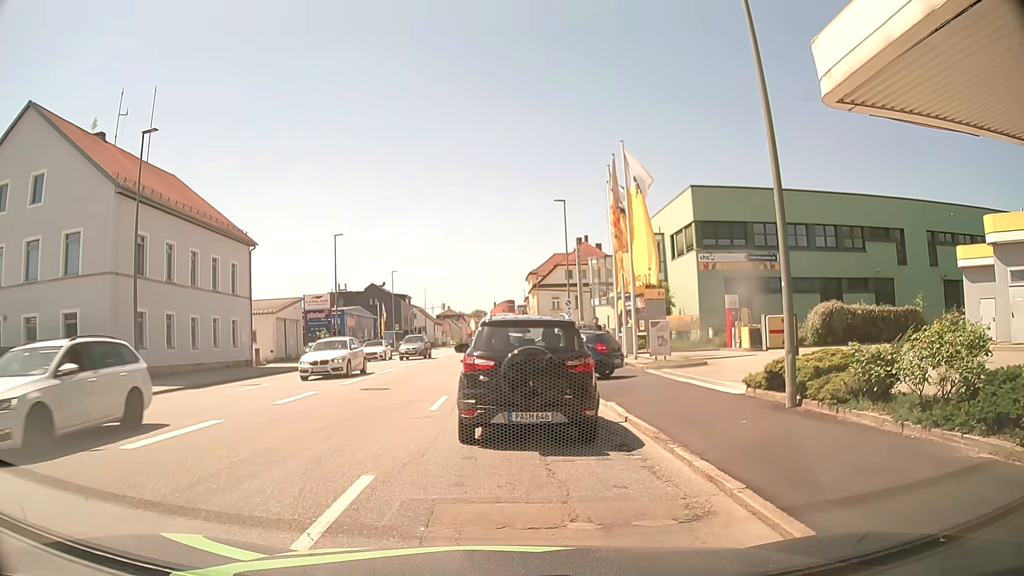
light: Day
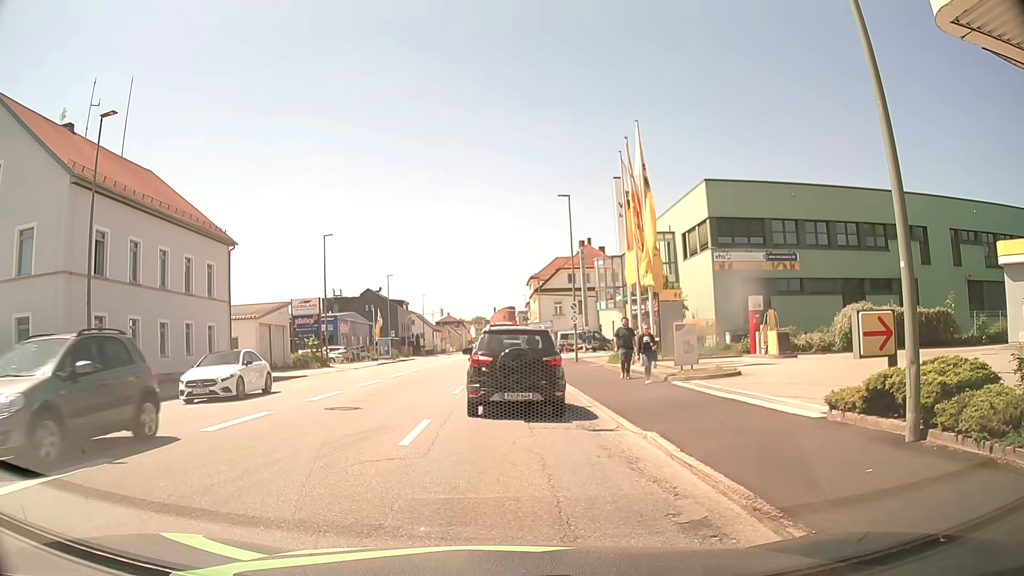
(0.0, +3.5) m; -1°
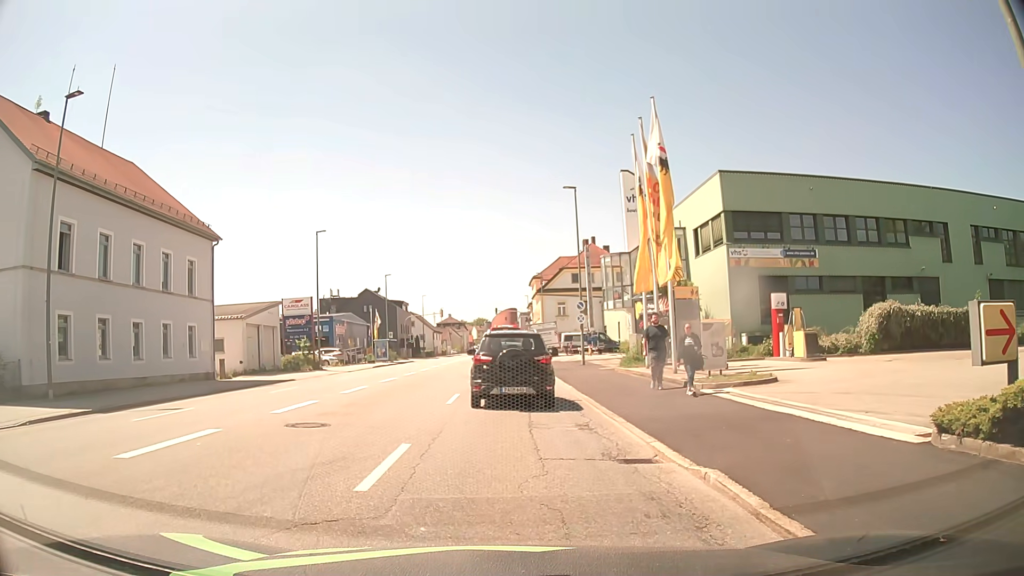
(0.0, +2.8) m; +1°
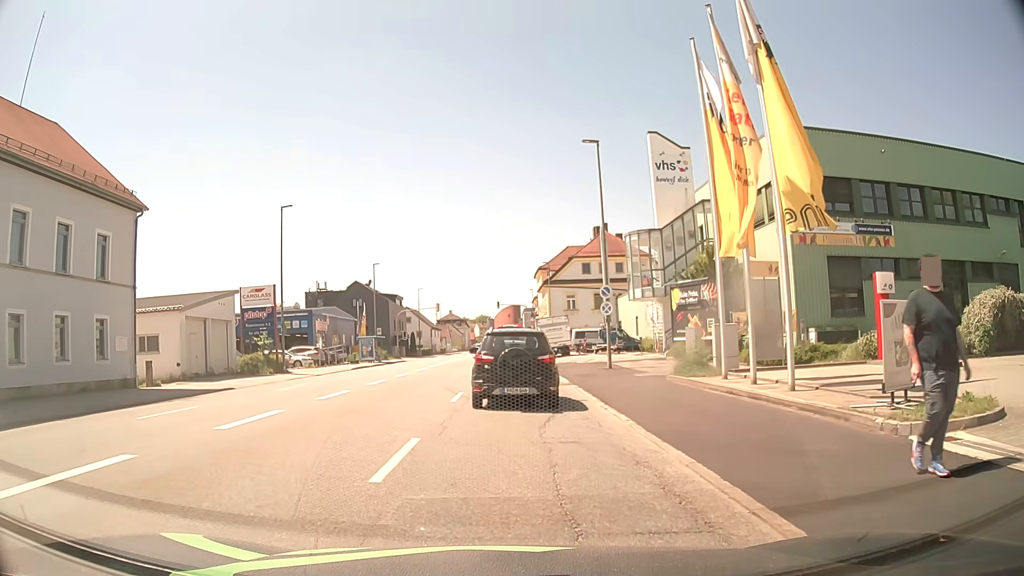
(-0.1, +9.2) m; 0°
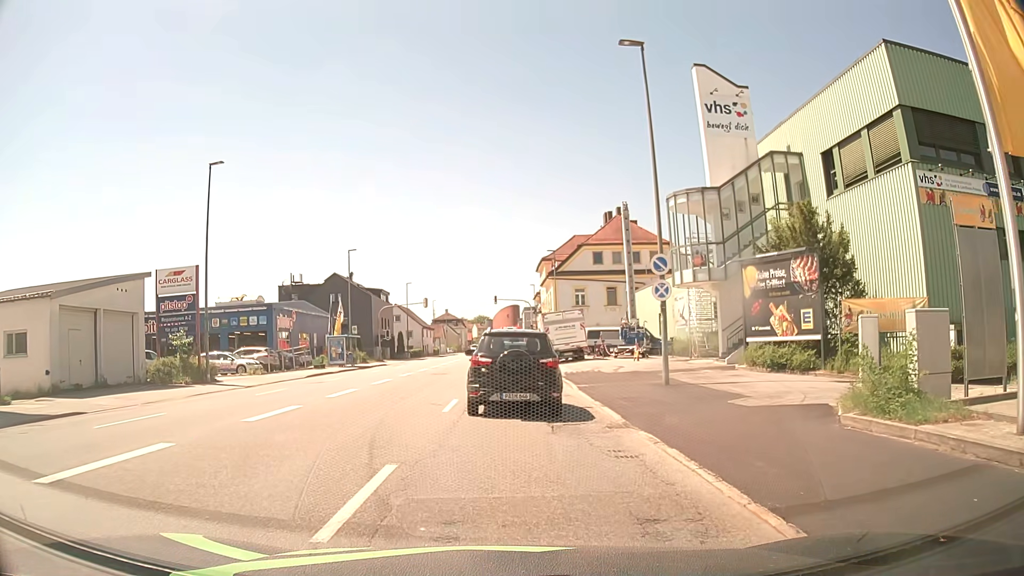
(-0.1, +11.0) m; 0°
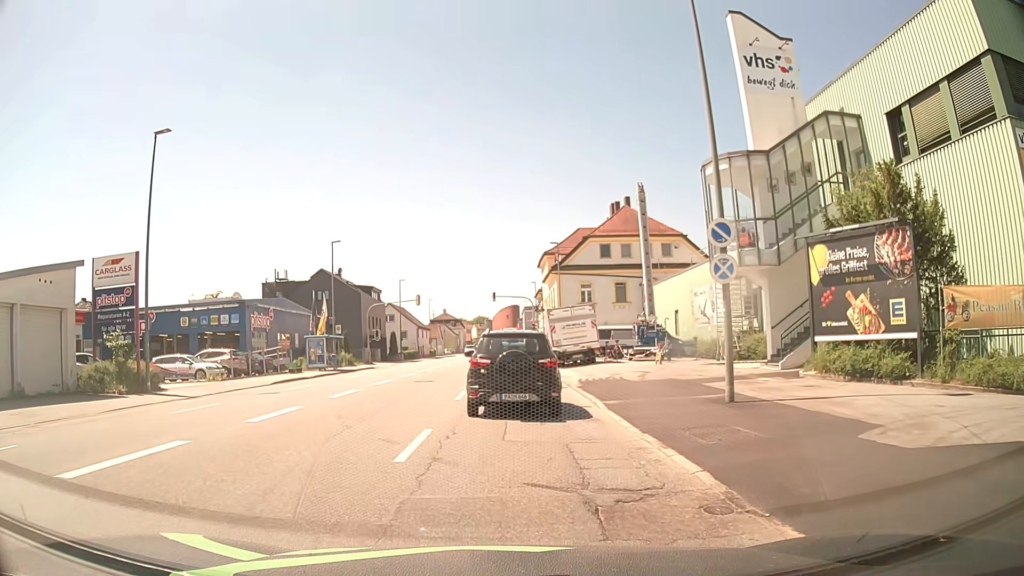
(0.0, +5.7) m; 0°
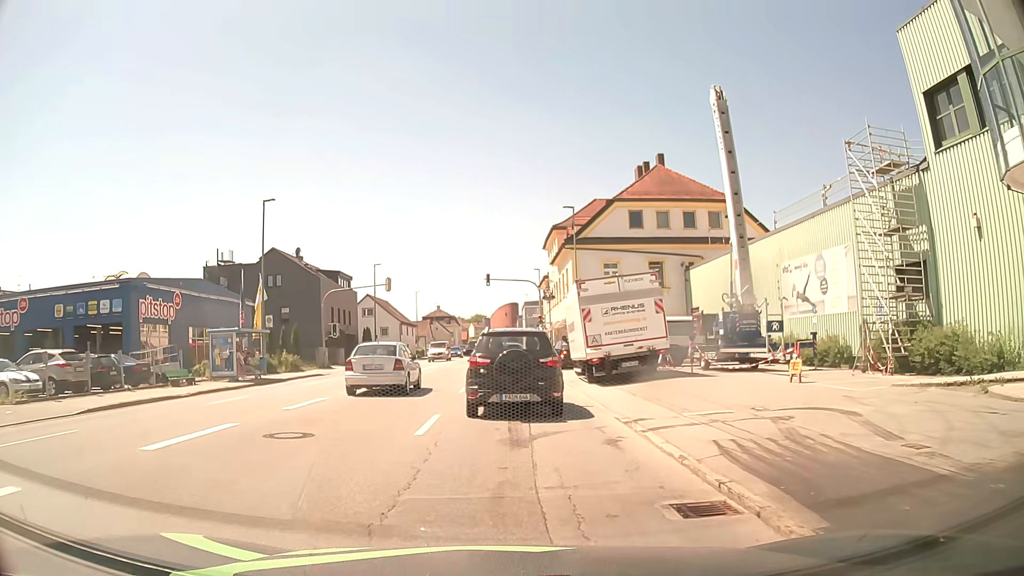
(0.0, +15.9) m; 0°
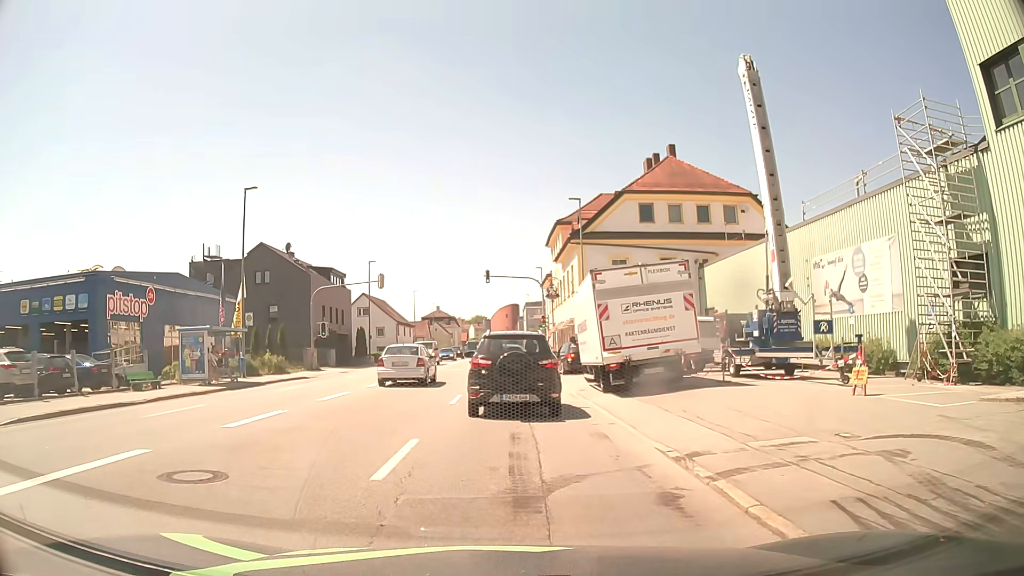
(0.0, +3.3) m; 0°
